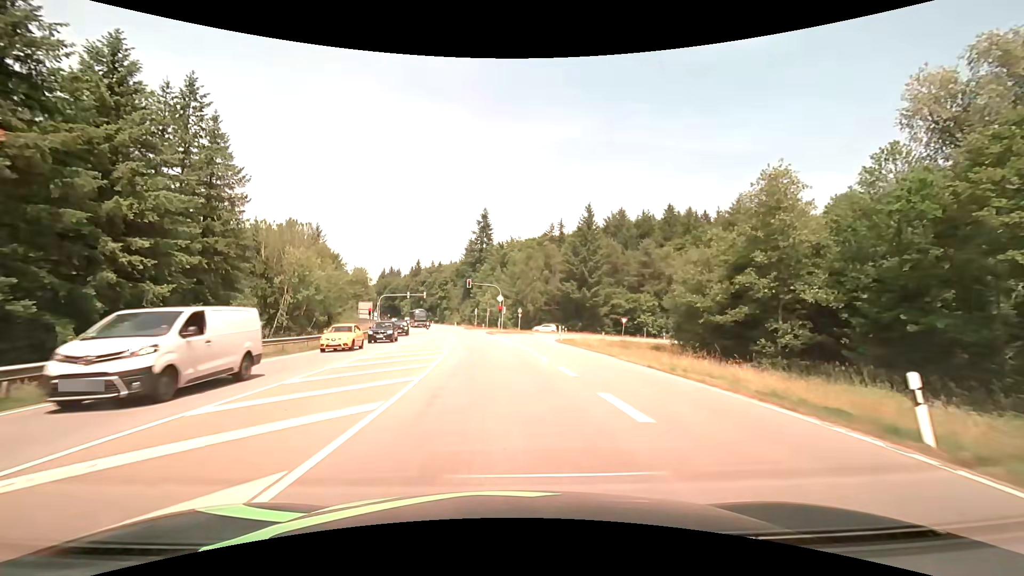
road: secondary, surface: asphalt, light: Day
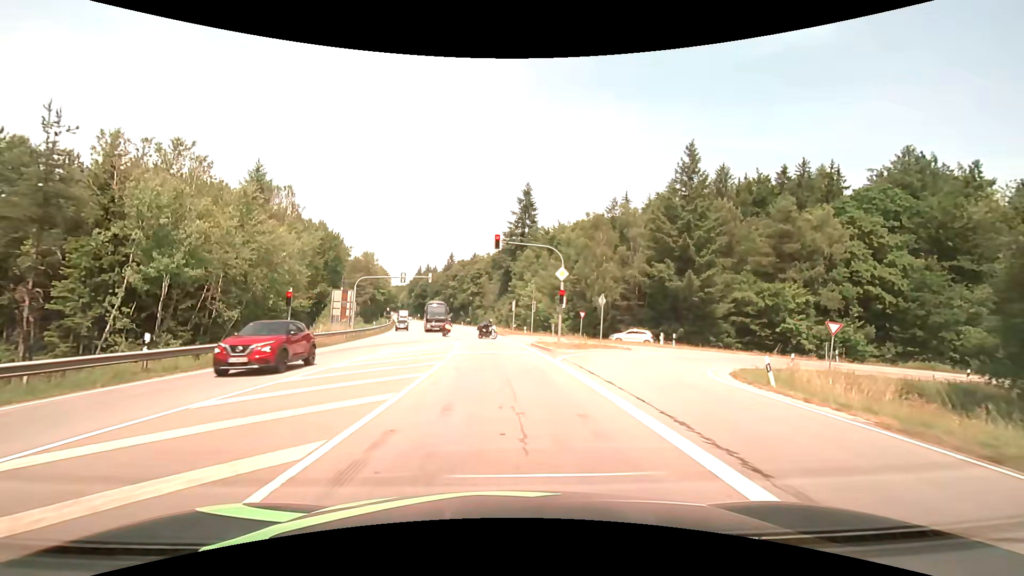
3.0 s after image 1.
(-1.4, +31.5) m; -5°
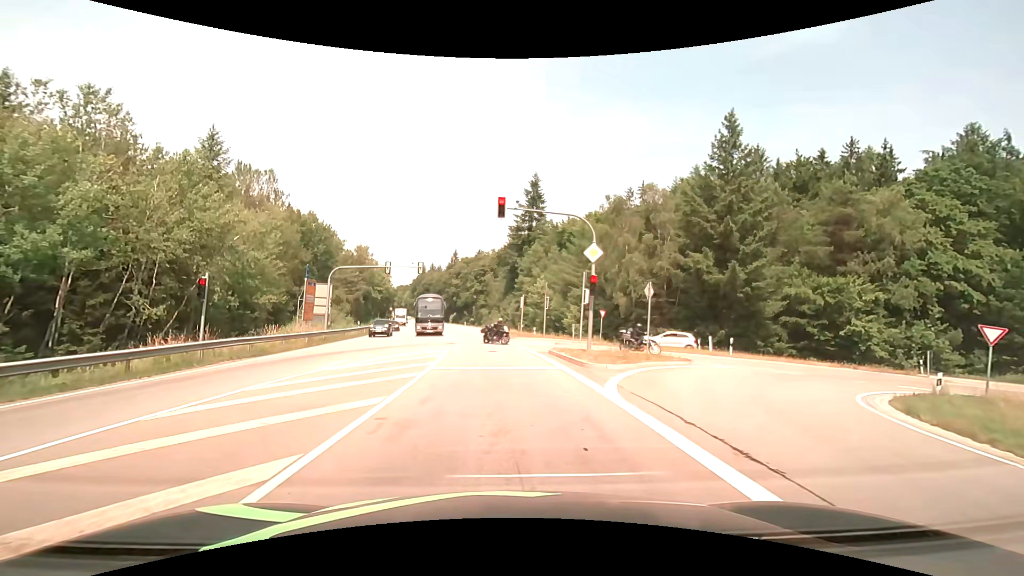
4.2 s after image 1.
(0.0, +8.5) m; 0°
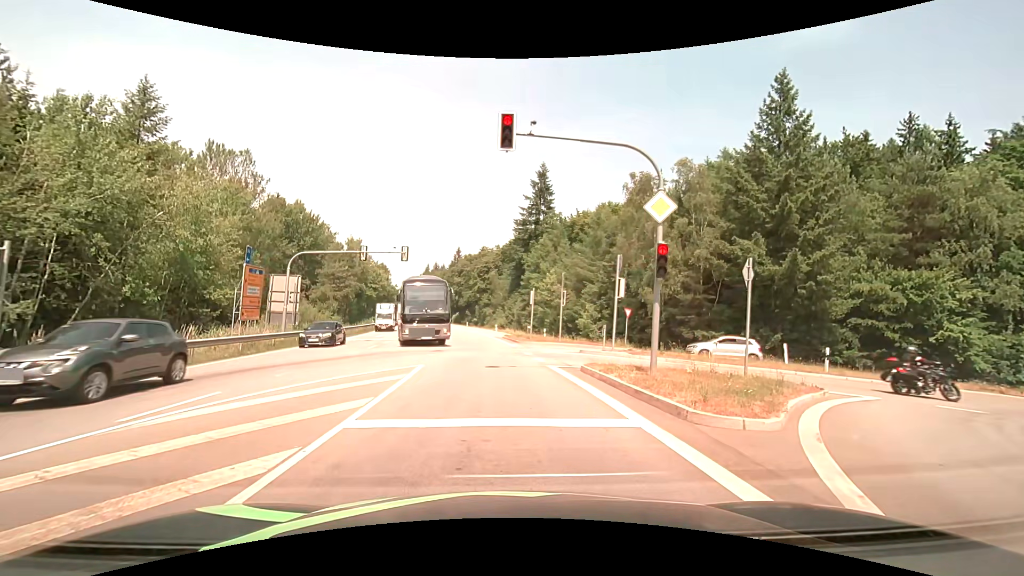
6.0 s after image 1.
(0.0, +7.9) m; 0°
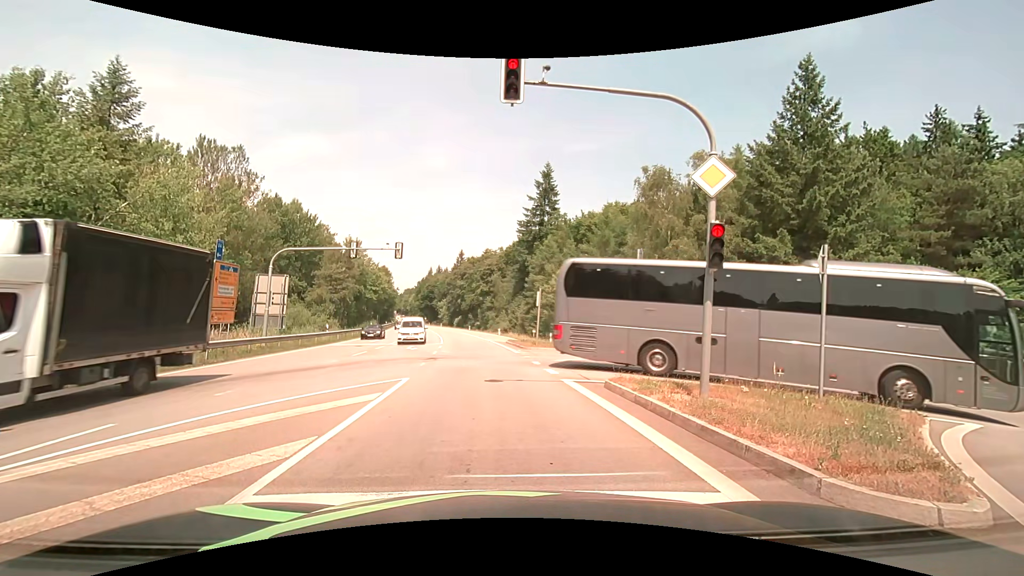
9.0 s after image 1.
(0.0, +2.7) m; 0°
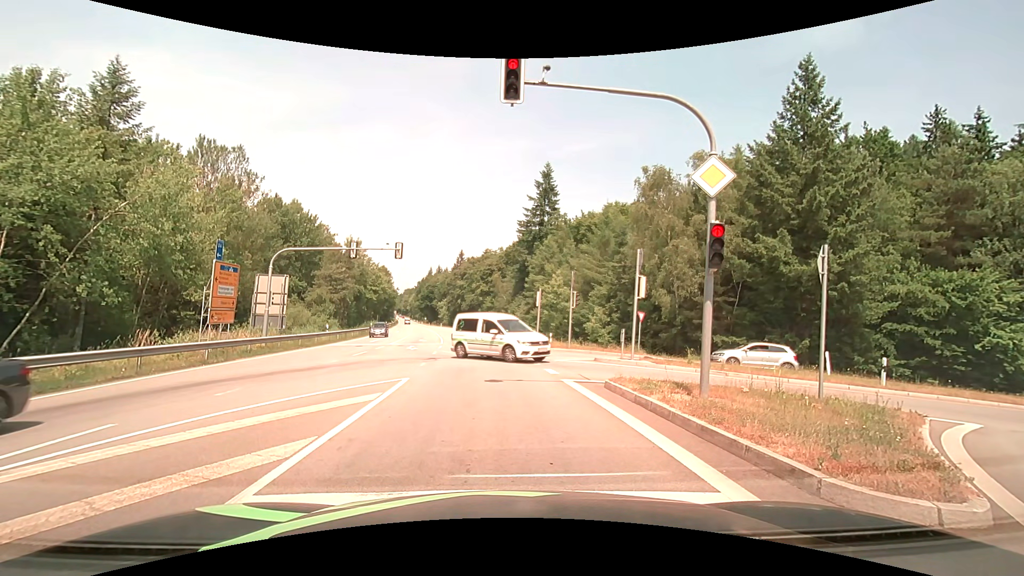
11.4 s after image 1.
(0.0, 0.0) m; 0°
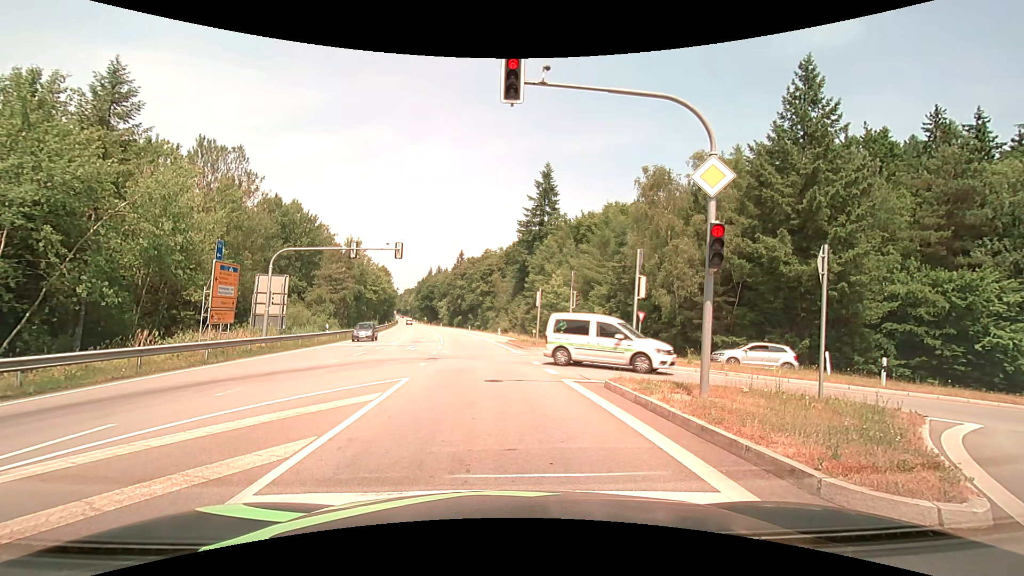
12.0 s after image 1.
(0.0, 0.0) m; 0°
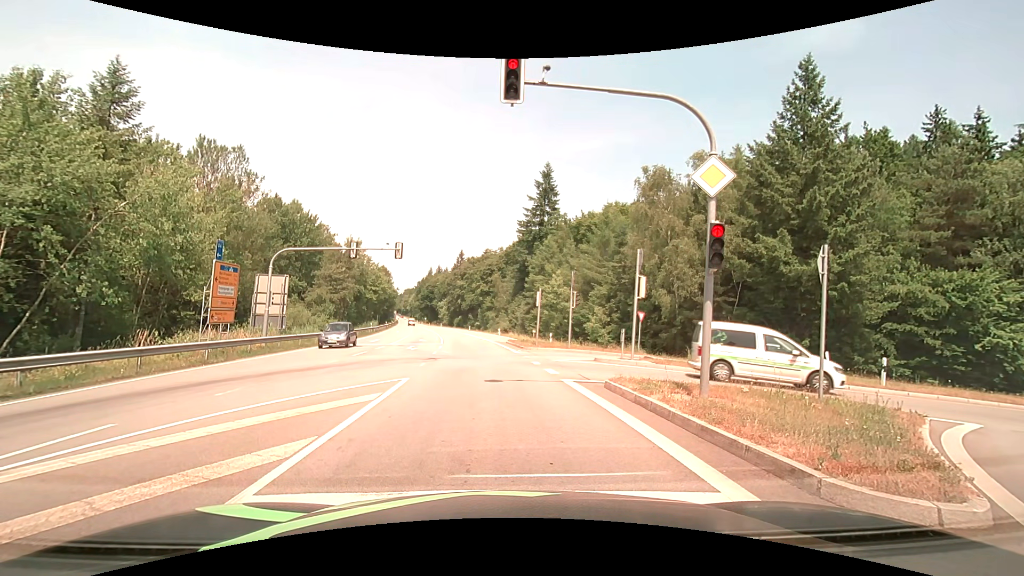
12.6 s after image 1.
(0.0, 0.0) m; 0°
(0, +10) (-1, +20) (-2, +30) (-3, +40) (-4, +50) (-6, +60) (-8, +69) (-9, +79) (-11, +89) (-13, +99) m
